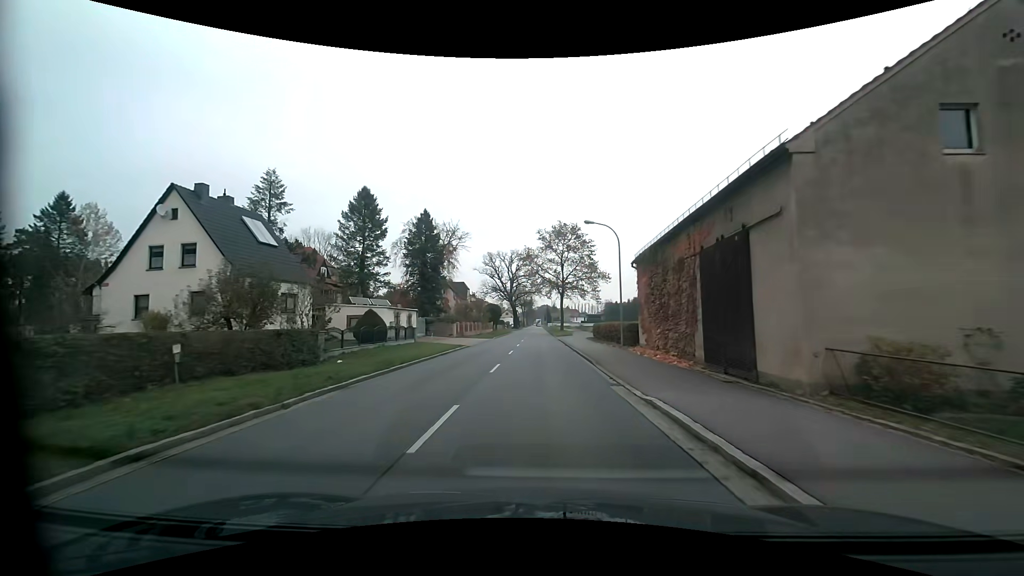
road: primary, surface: asphalt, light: Day
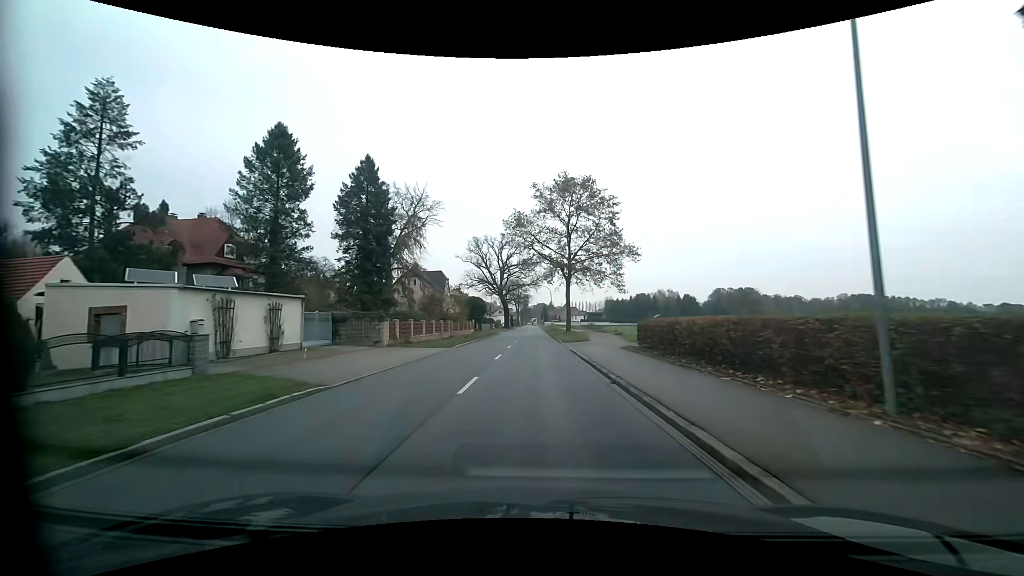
(+0.2, +22.9) m; +1°
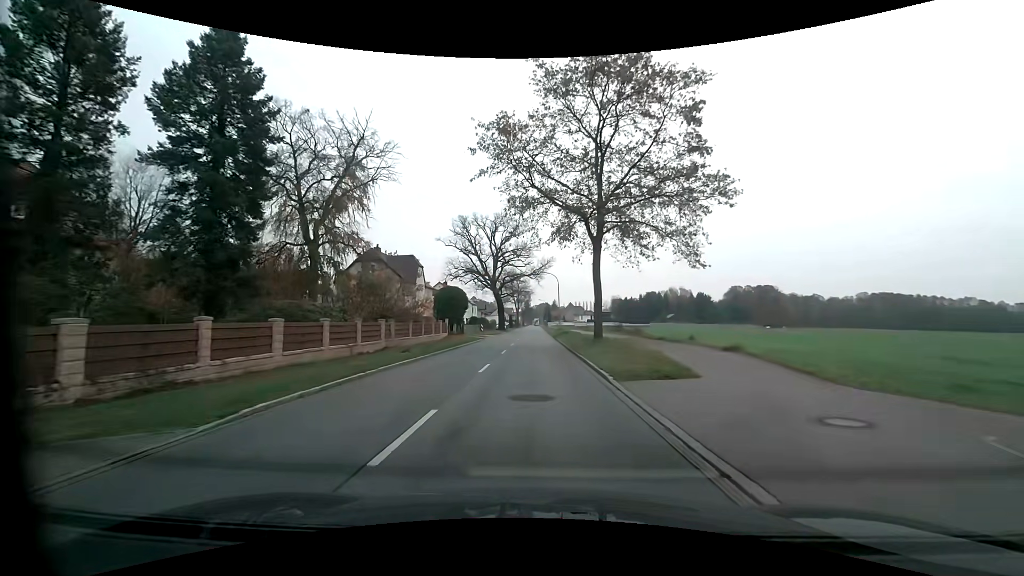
(-0.1, +22.9) m; 0°
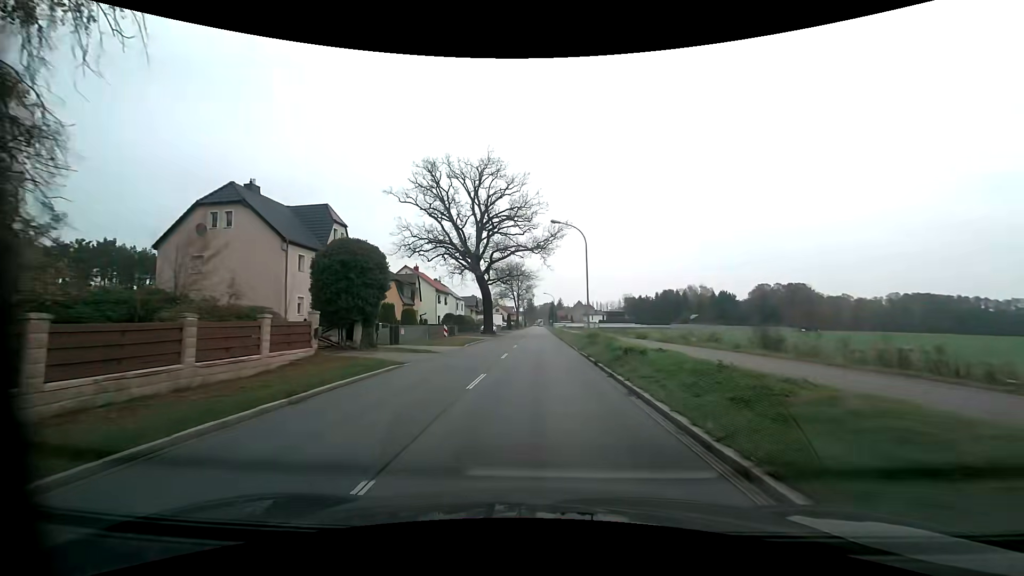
(-0.3, +30.8) m; -1°
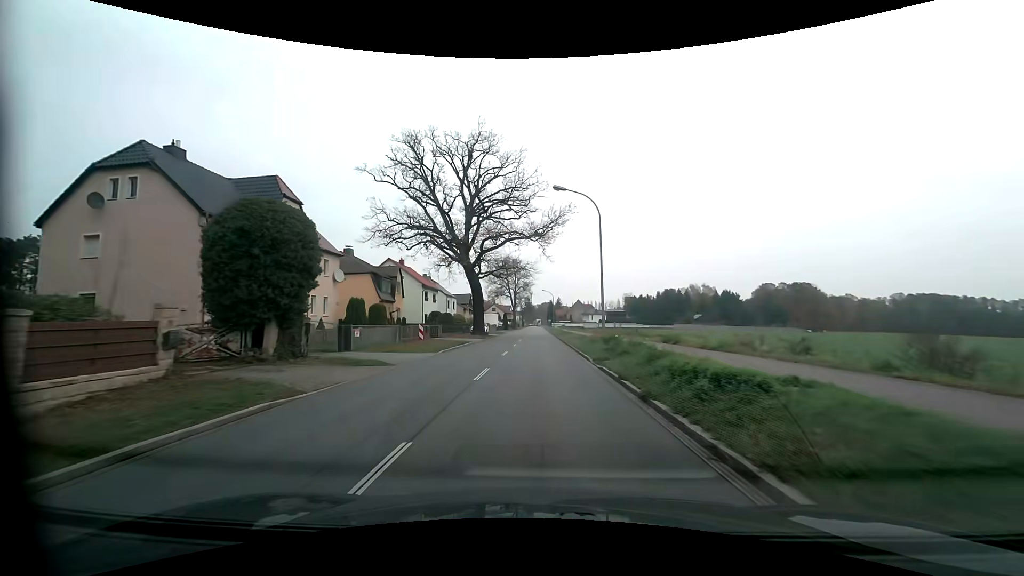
(0.0, +7.8) m; 0°
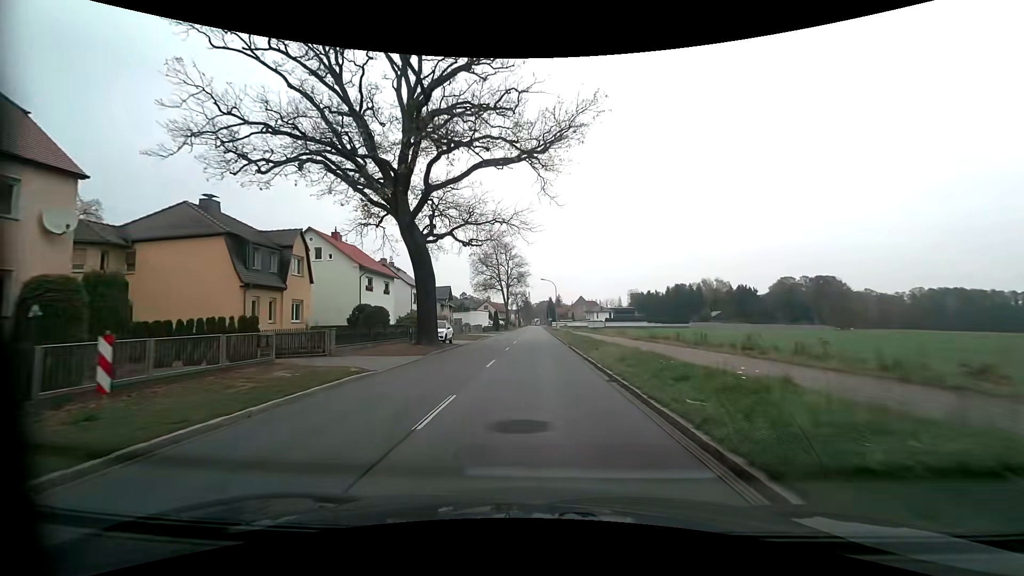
(+0.2, +23.5) m; 0°
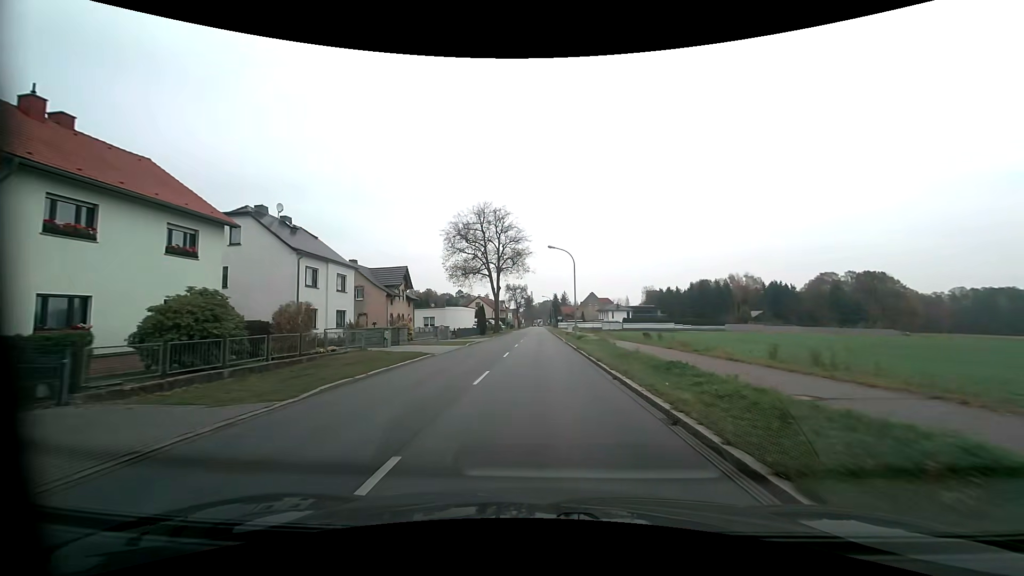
(-0.2, +31.4) m; 0°
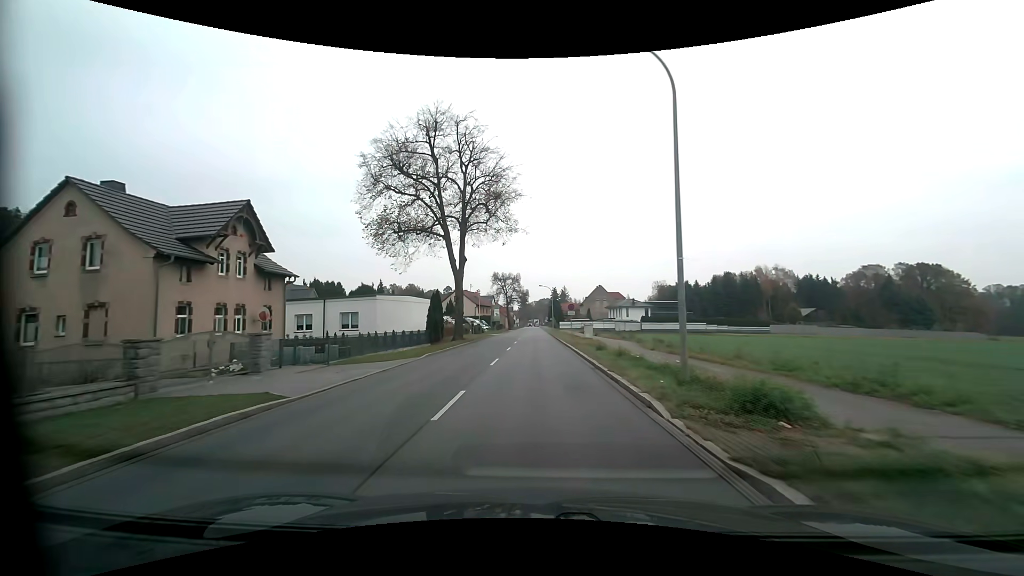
(+0.1, +31.2) m; 0°
(0, +10) (0, +20) (0, +30) (0, +40) (0, +50) (0, +60) (-1, +70) (-1, +80) (-1, +90) (-1, +100) m
